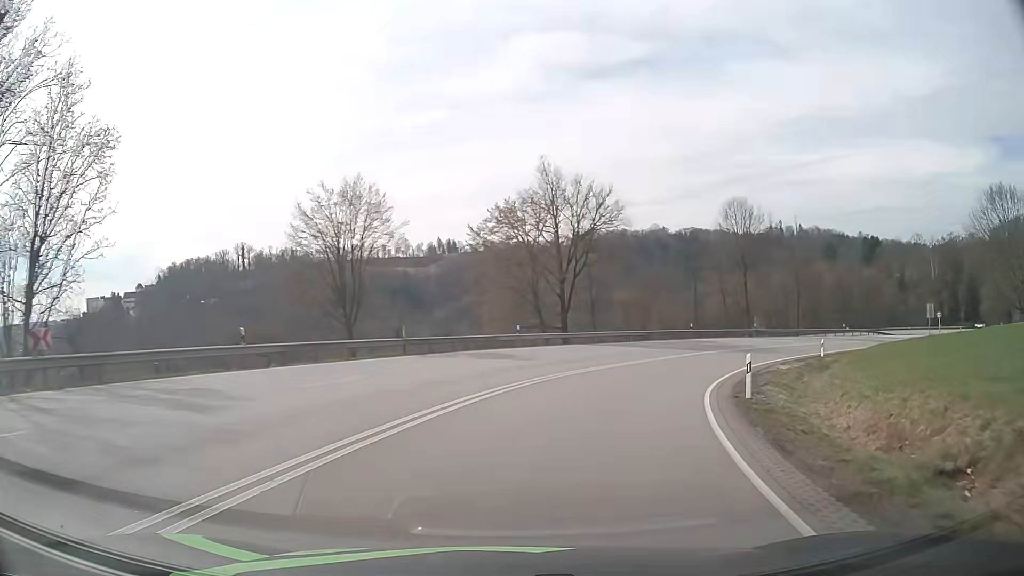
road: primary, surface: asphalt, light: Day
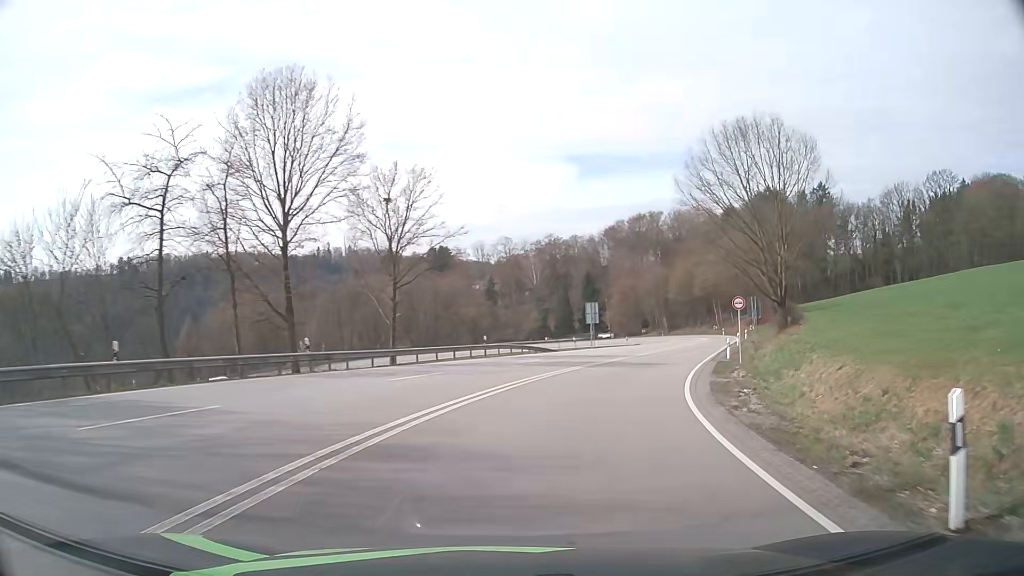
(+12.4, +35.4) m; +39°
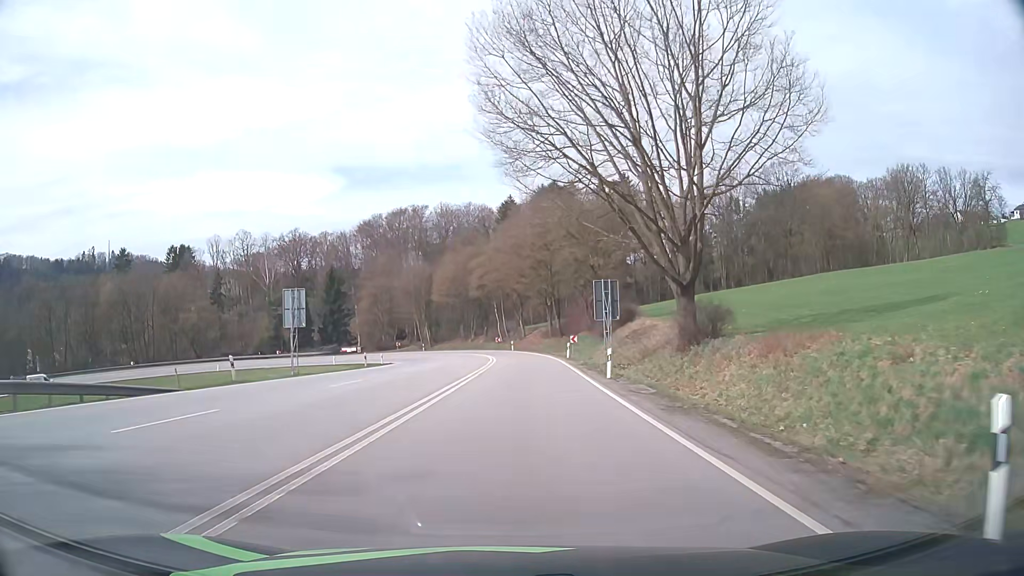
(+6.7, +31.4) m; +21°
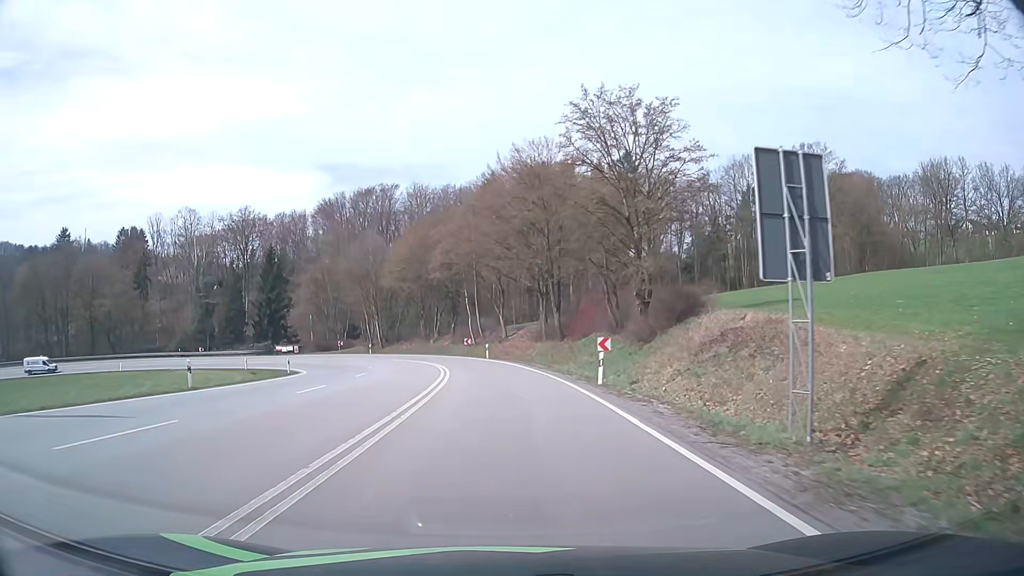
(+0.6, +25.2) m; +2°
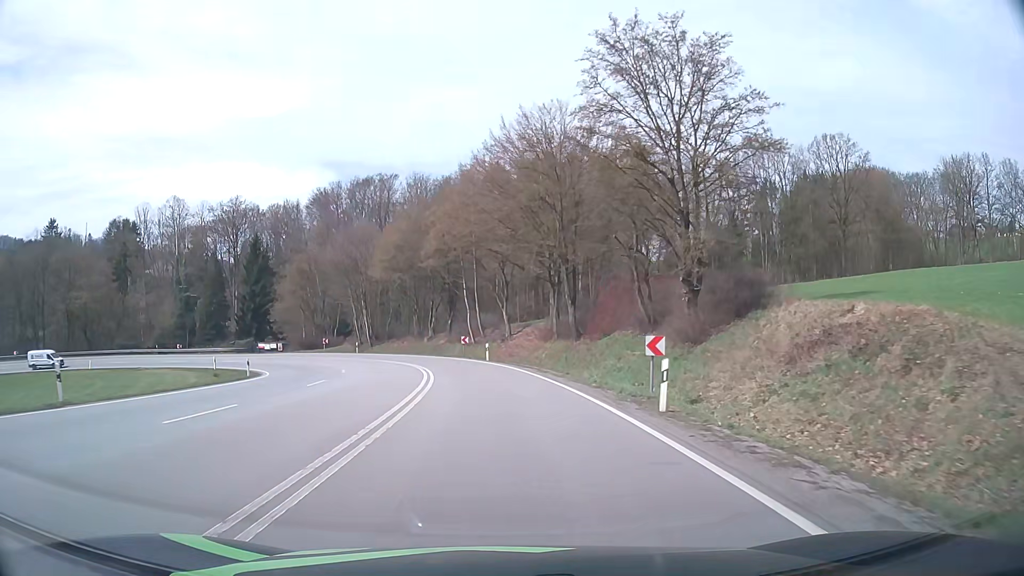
(0.0, +8.3) m; 0°
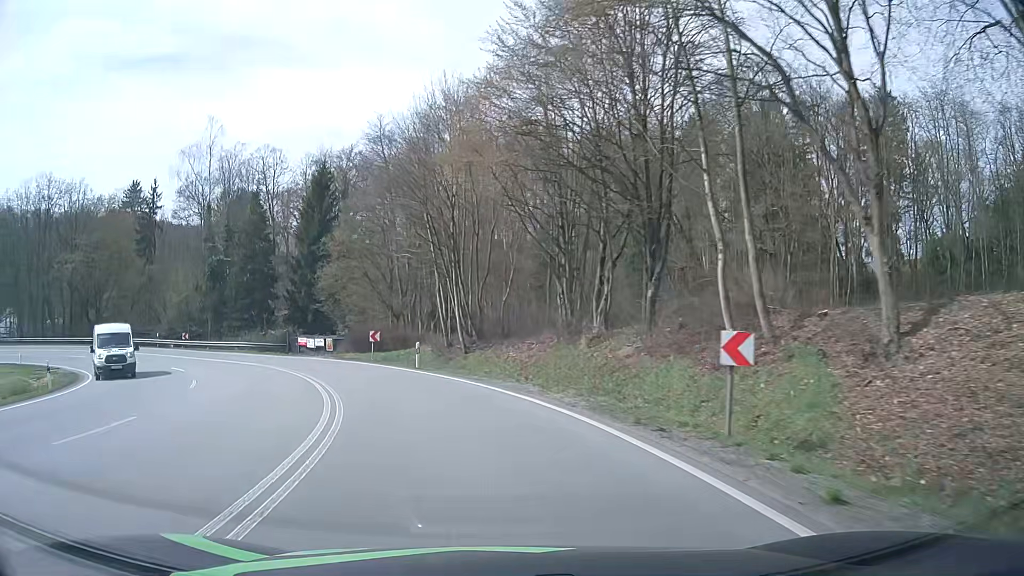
(-3.3, +39.2) m; -15°
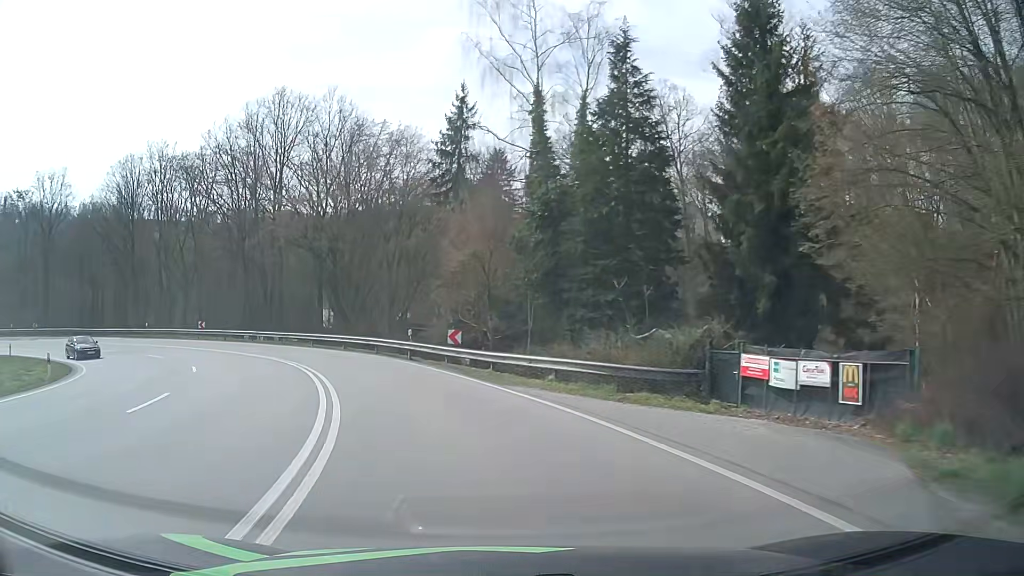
(-10.0, +32.8) m; -36°
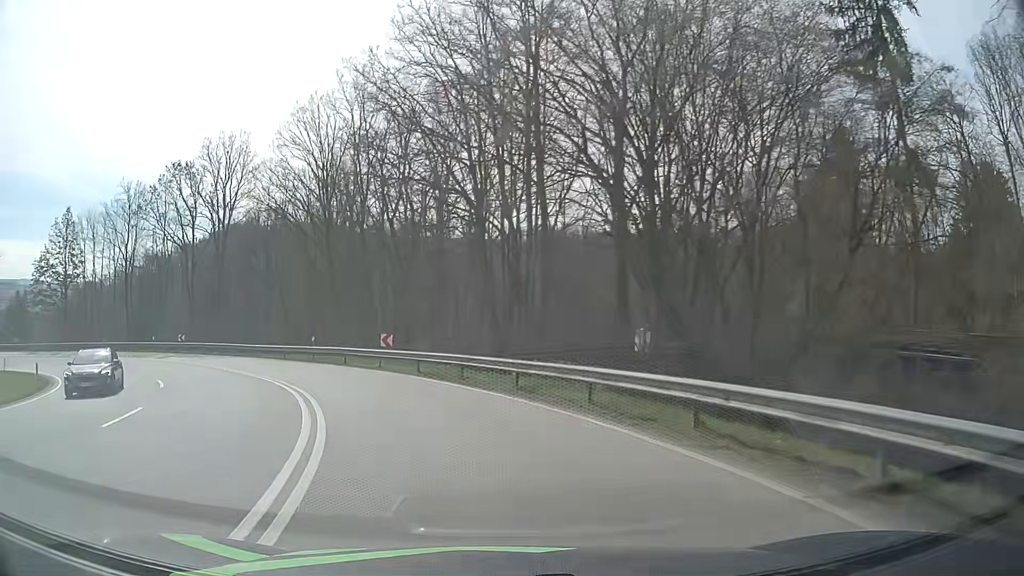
(-6.0, +26.0) m; -27°
(-1, +10) (-4, +19) (-9, +28) (-15, +36) (-22, +43) (-31, +48) (-40, +52) (-50, +53) (-60, +53) (-70, +51) m
